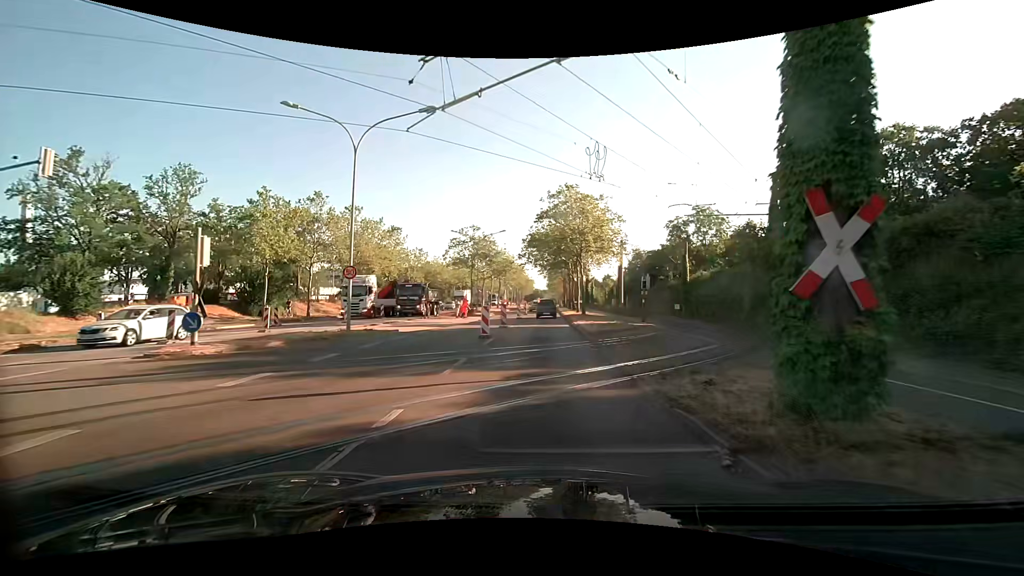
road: primary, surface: asphalt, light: Day
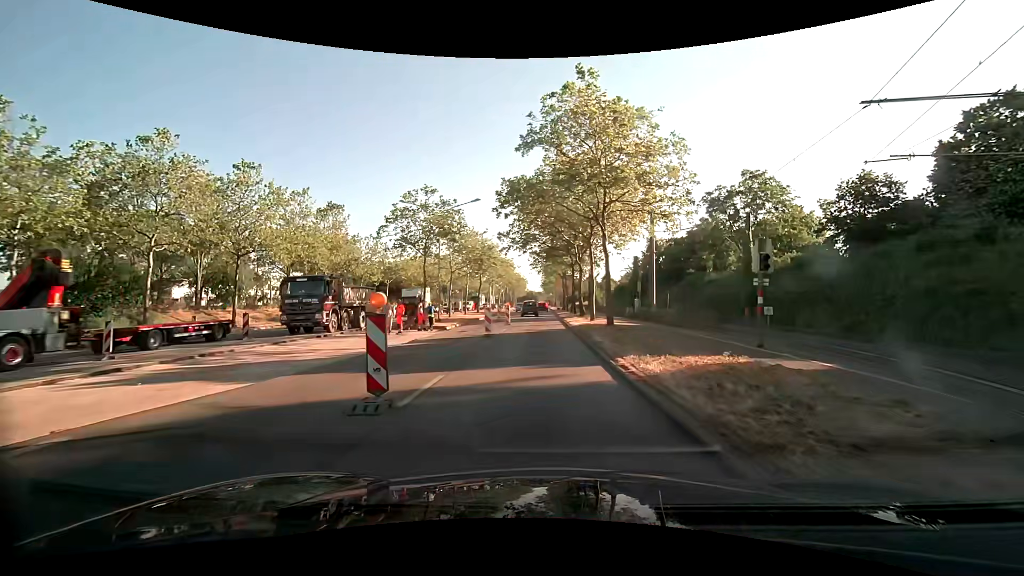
(+0.1, +19.2) m; 0°
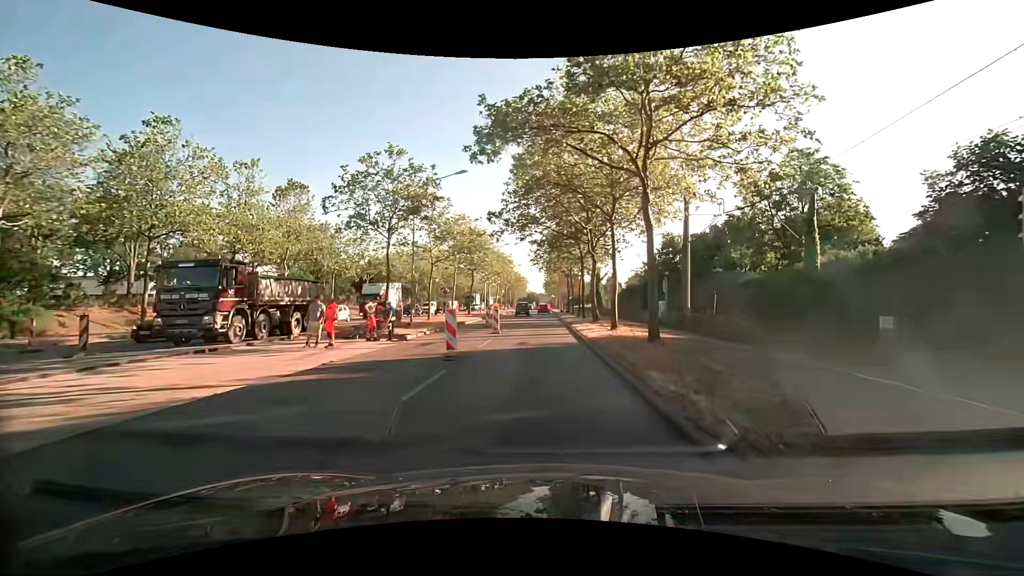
(+0.1, +8.8) m; 0°
